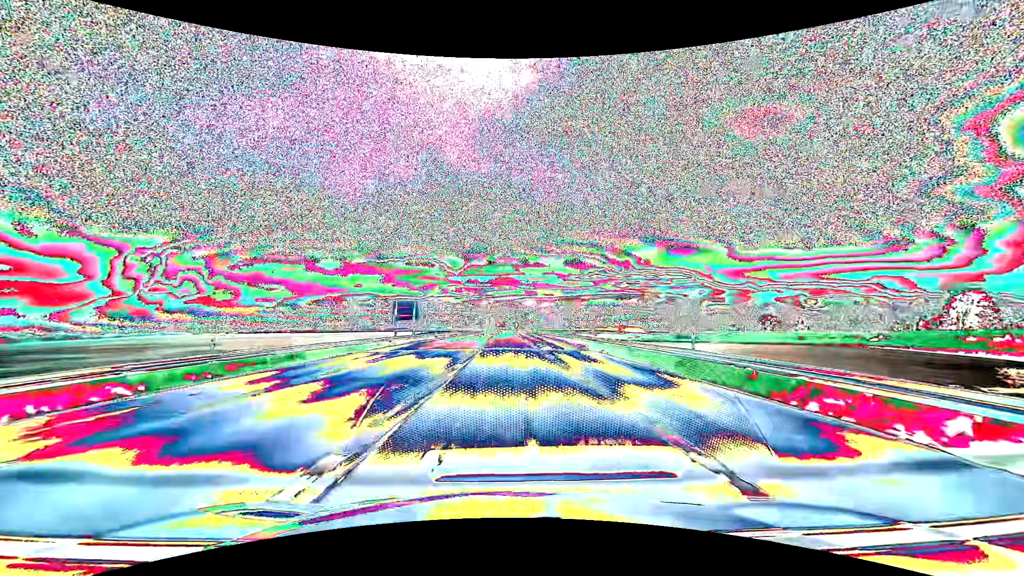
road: primary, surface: asphalt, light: Day
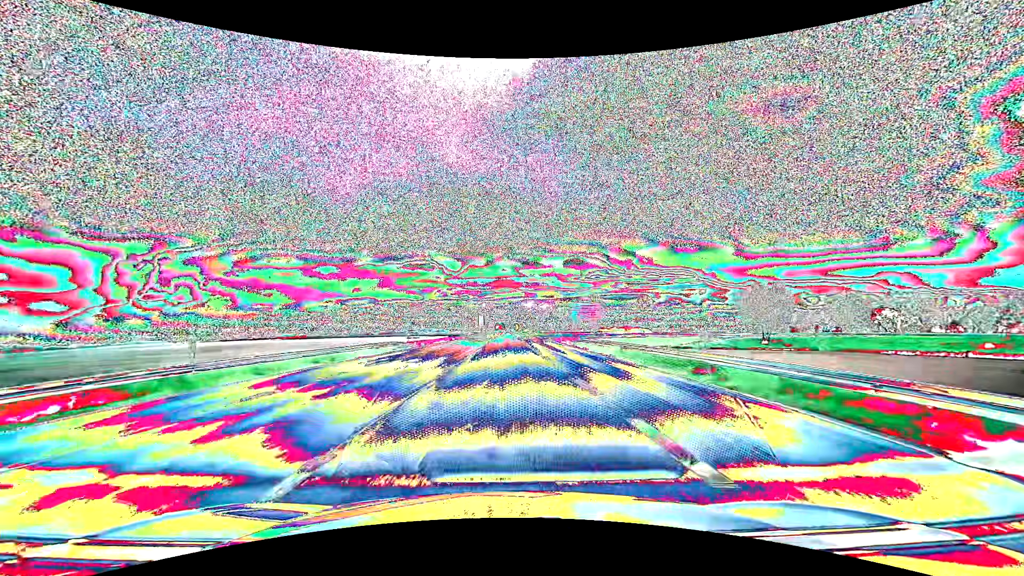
(+1.1, +53.6) m; +1°
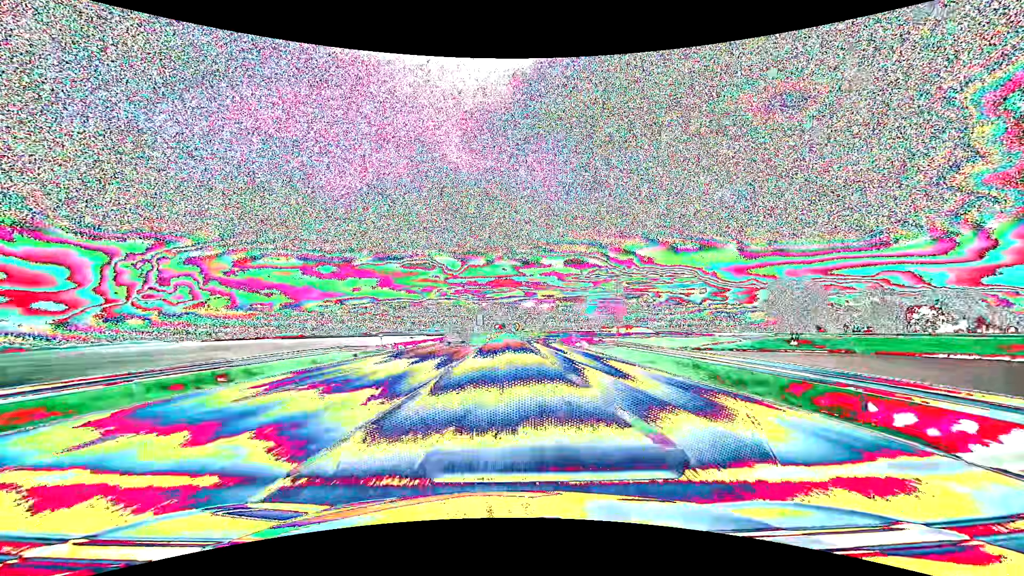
(0.0, +10.7) m; 0°
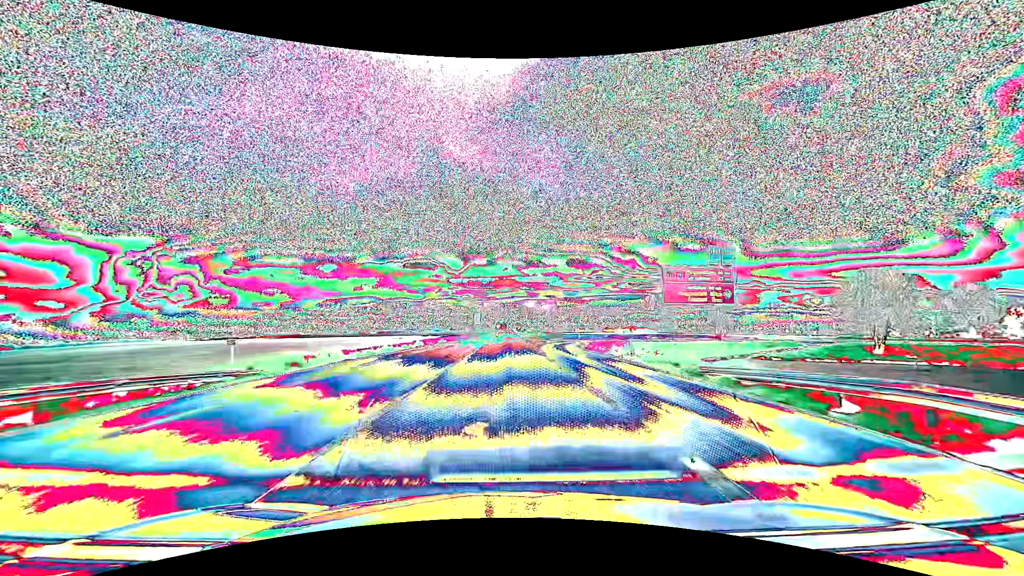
(-0.1, +21.5) m; 0°
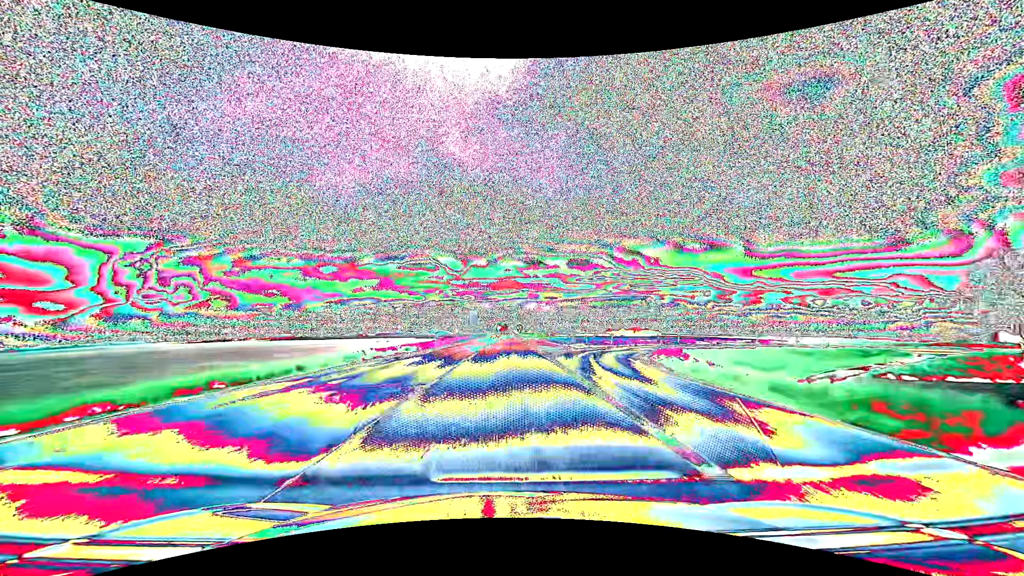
(0.0, +21.7) m; 0°
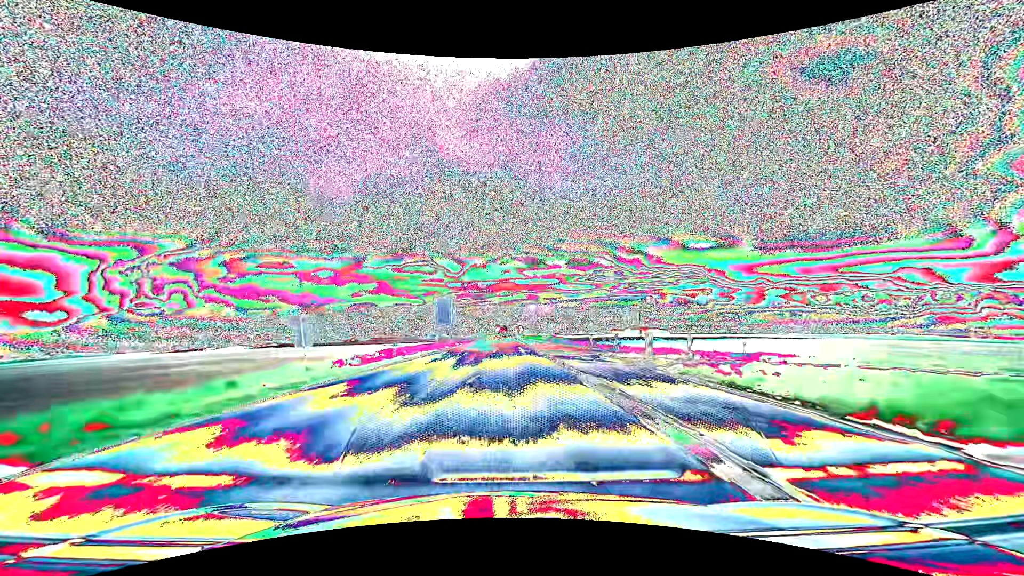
(0.0, +58.6) m; 0°
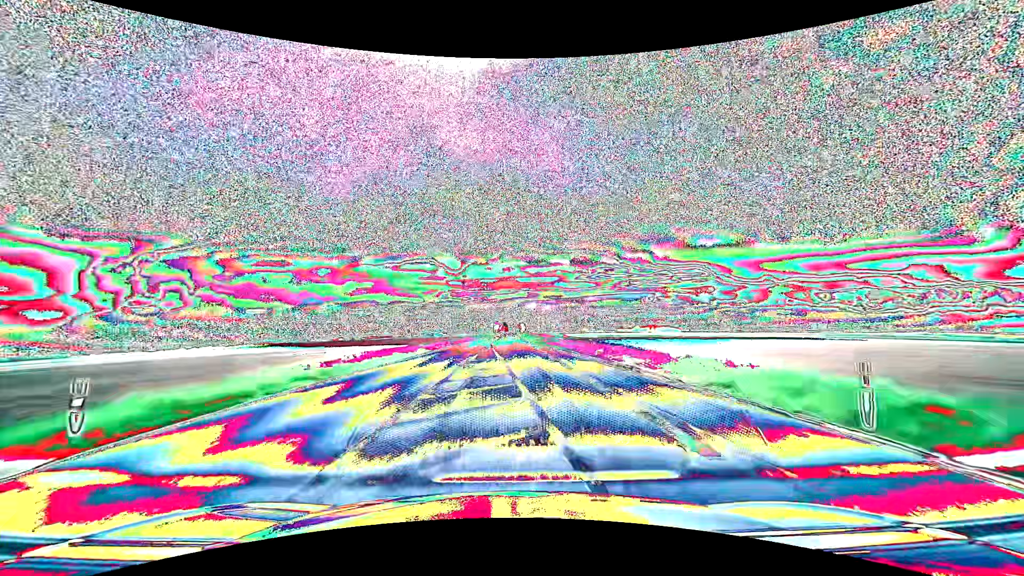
(-0.1, +65.6) m; 0°
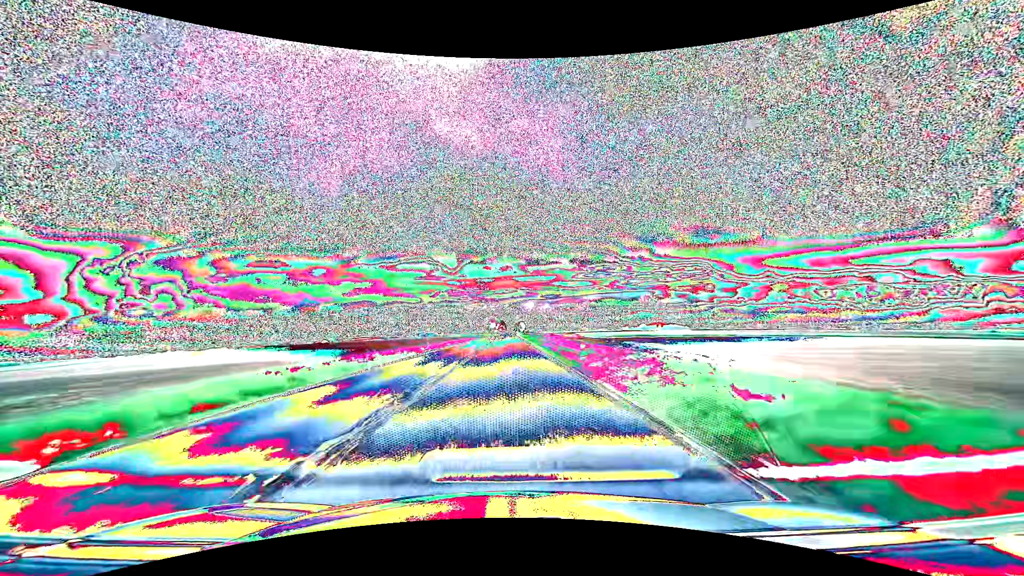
(+0.2, +57.2) m; 0°
(0, +10) (0, +20) (0, +30) (0, +40) (0, +50) (0, +60) (0, +70) (0, +80) (0, +90) (0, +100) m
